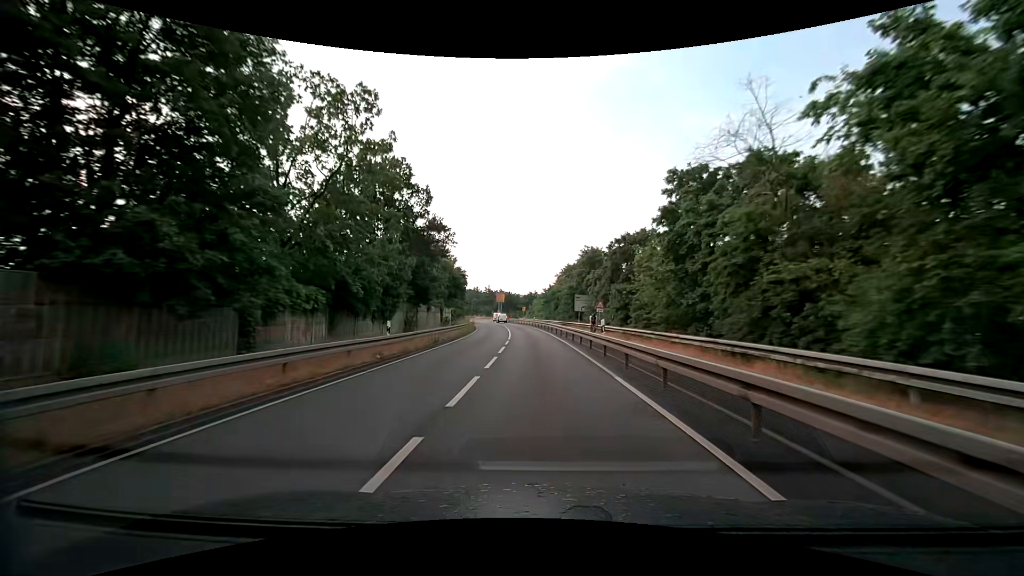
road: tertiary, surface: asphalt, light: Day
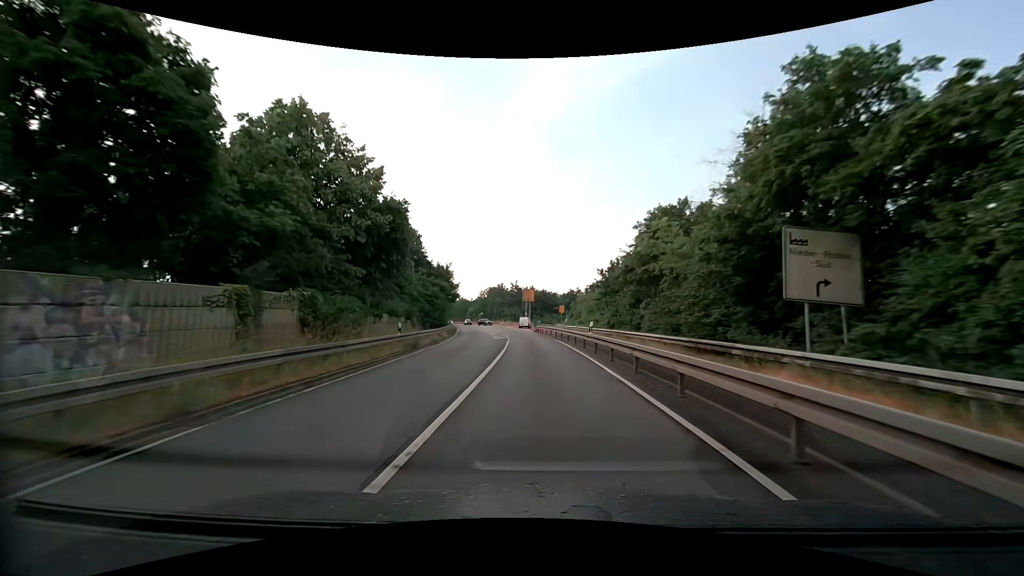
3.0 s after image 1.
(-1.4, +44.6) m; -4°
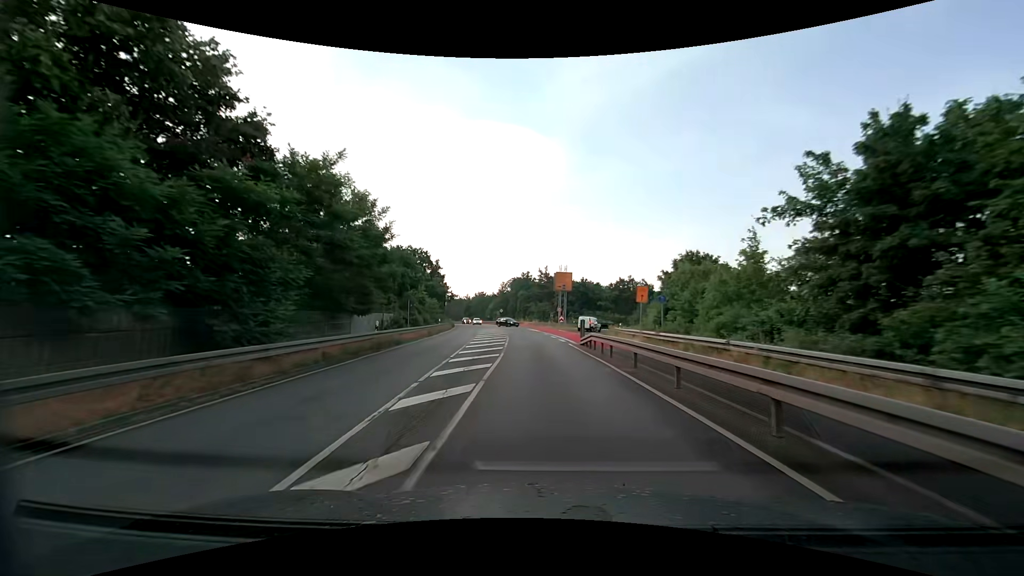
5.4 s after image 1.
(-1.3, +34.8) m; -4°
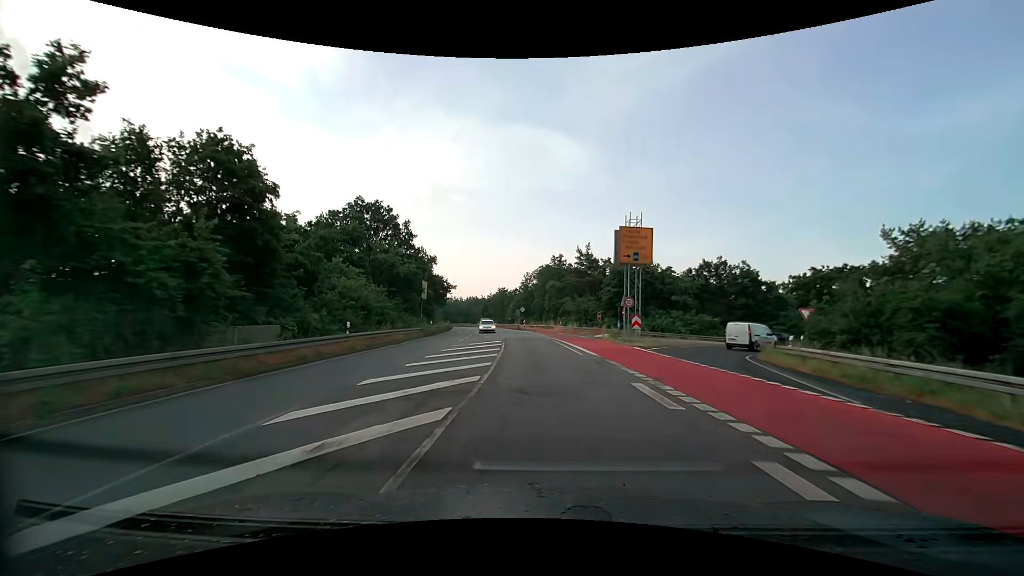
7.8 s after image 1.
(-1.0, +34.2) m; -3°
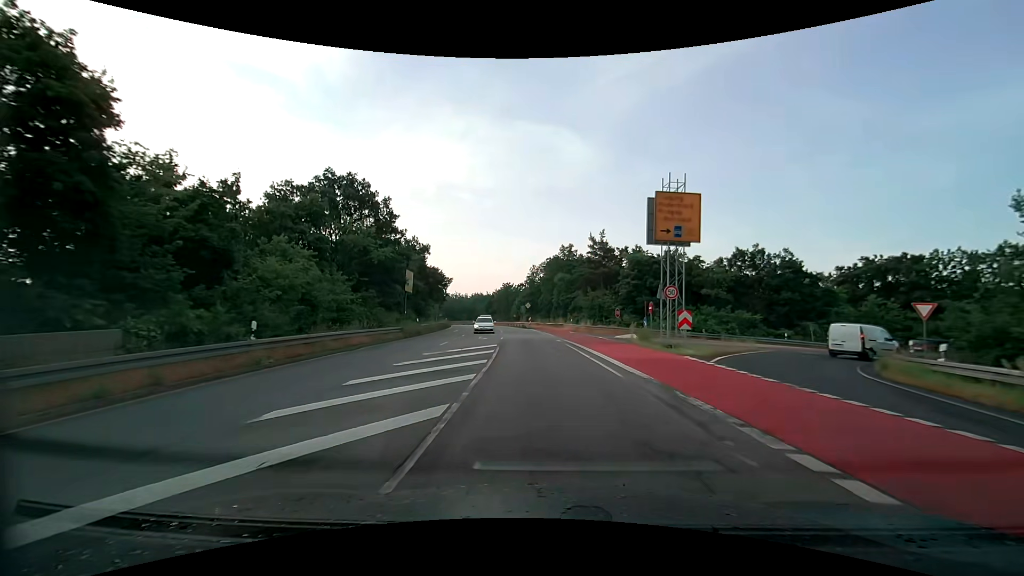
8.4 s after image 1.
(-0.1, +8.5) m; -1°
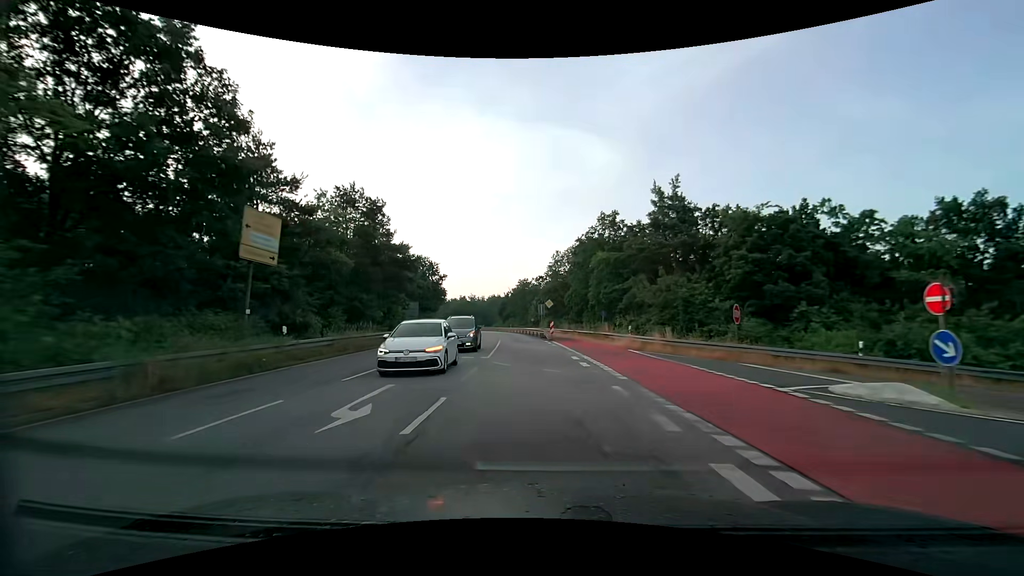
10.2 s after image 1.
(-0.6, +25.2) m; -2°
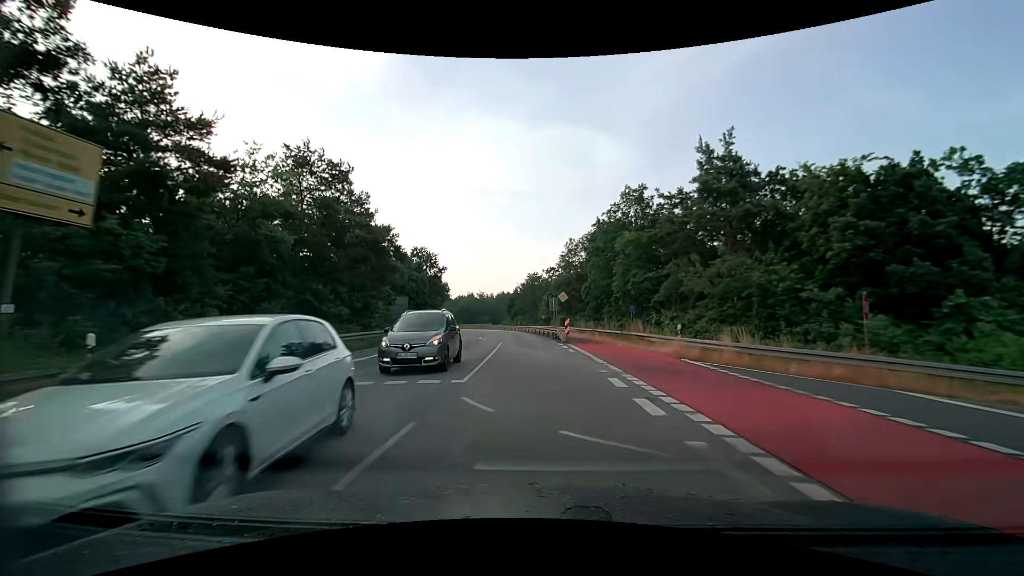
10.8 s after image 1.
(-0.1, +8.4) m; -1°
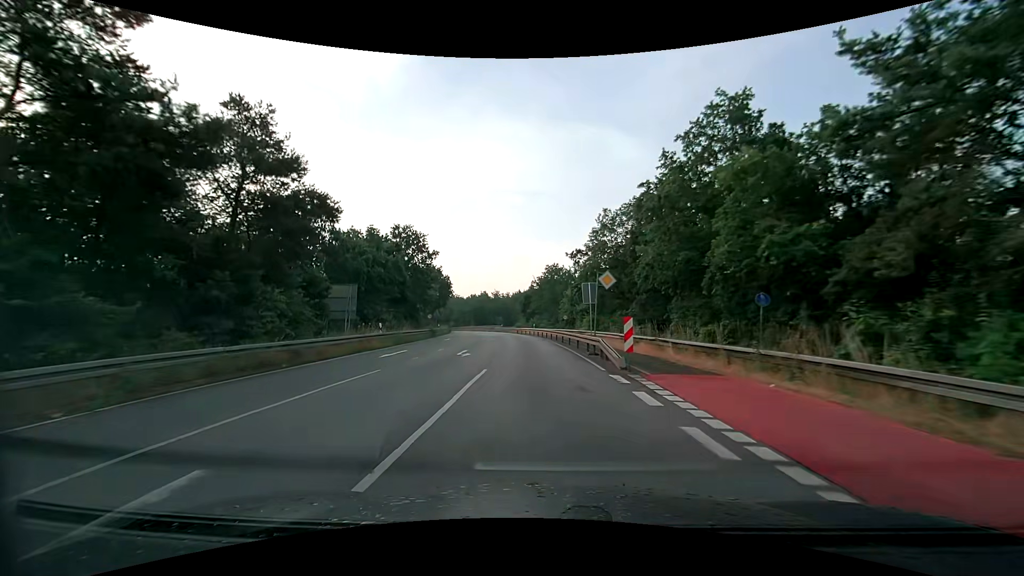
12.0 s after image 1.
(-0.3, +16.7) m; -2°
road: secondary
(0, +10) (0, +20) (-1, +30) (-1, +40) (-2, +50) (-4, +60) (-5, +70) (-7, +79) (-9, +89) (-12, +99) m
